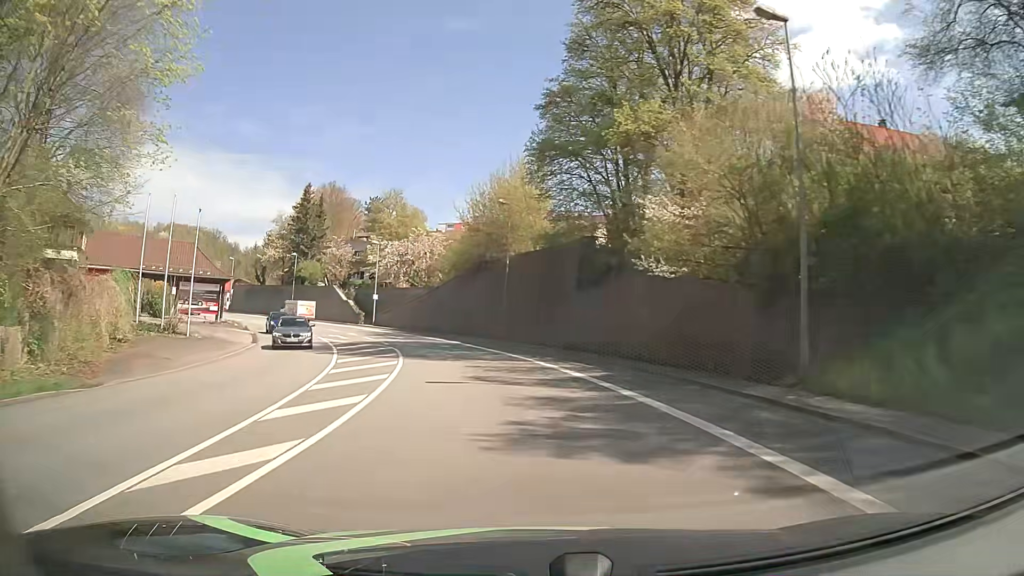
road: primary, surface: asphalt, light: Day
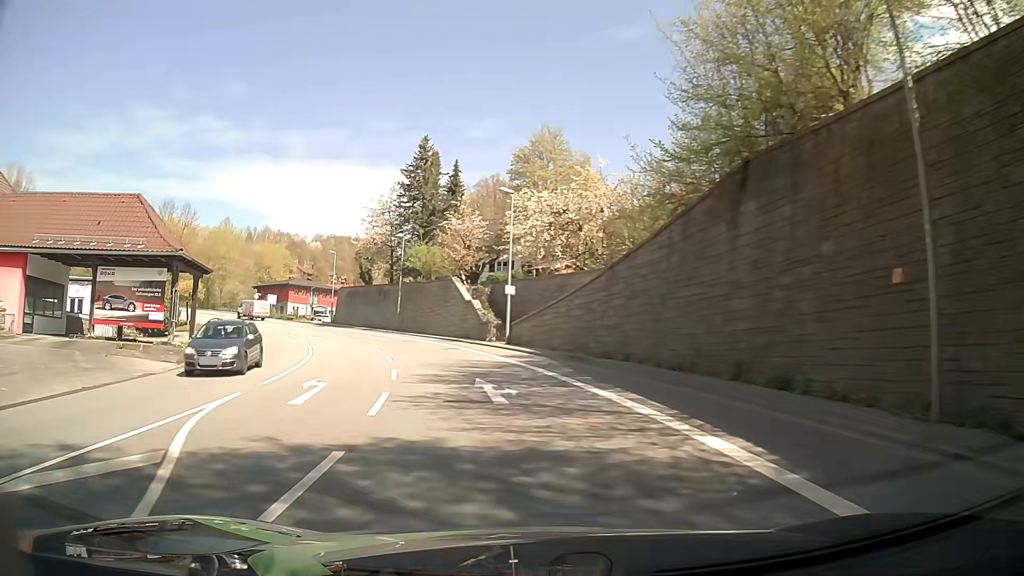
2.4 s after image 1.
(-4.2, +30.6) m; -16°
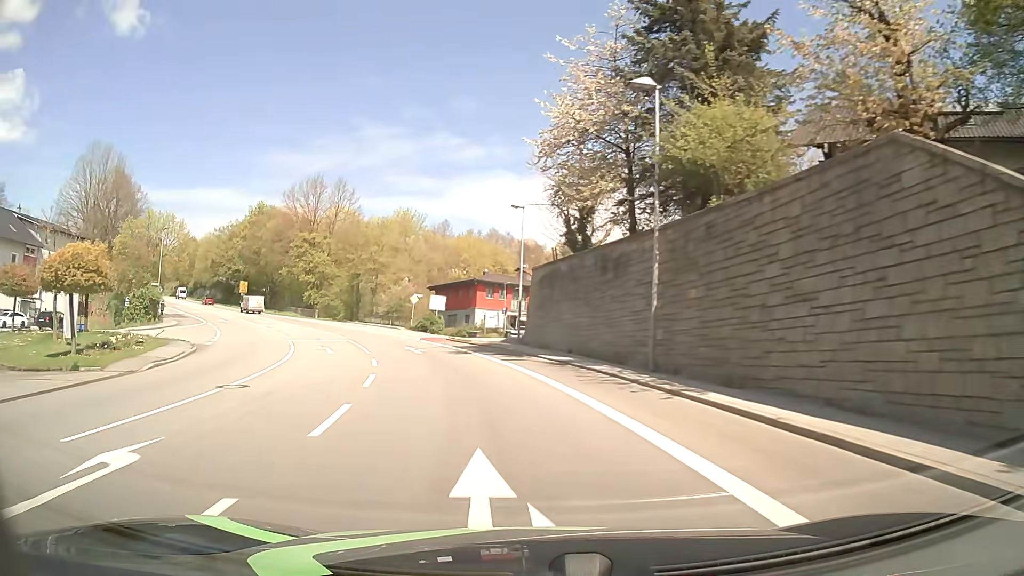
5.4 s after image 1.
(-7.2, +37.8) m; -22°
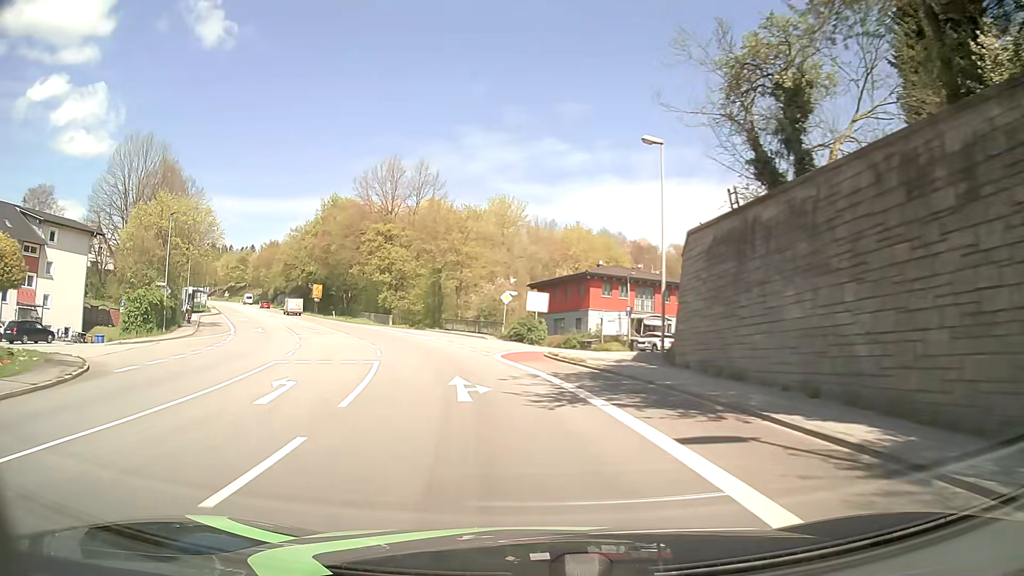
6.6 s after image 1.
(-1.2, +15.4) m; -9°
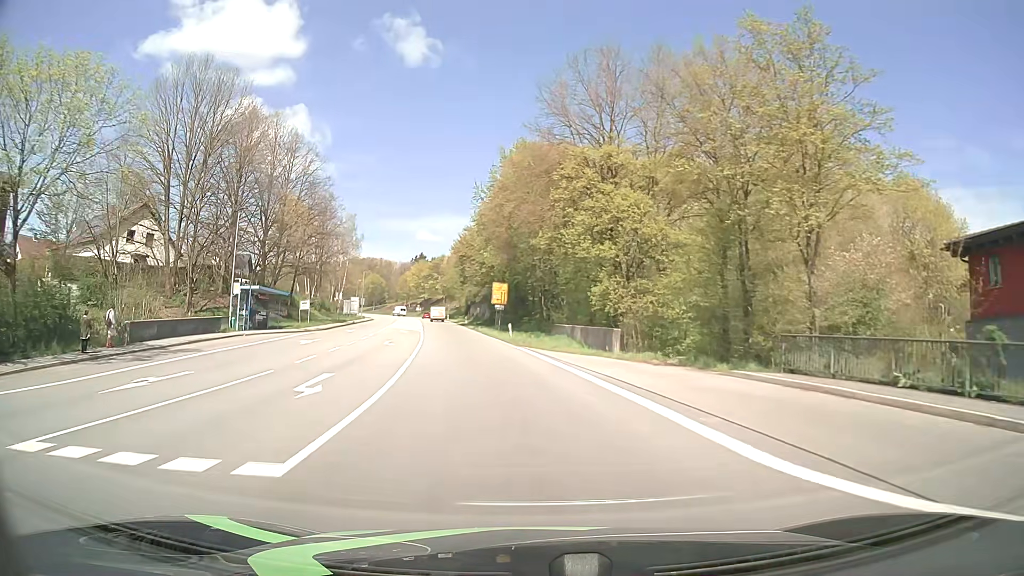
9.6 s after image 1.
(-7.4, +37.8) m; -20°
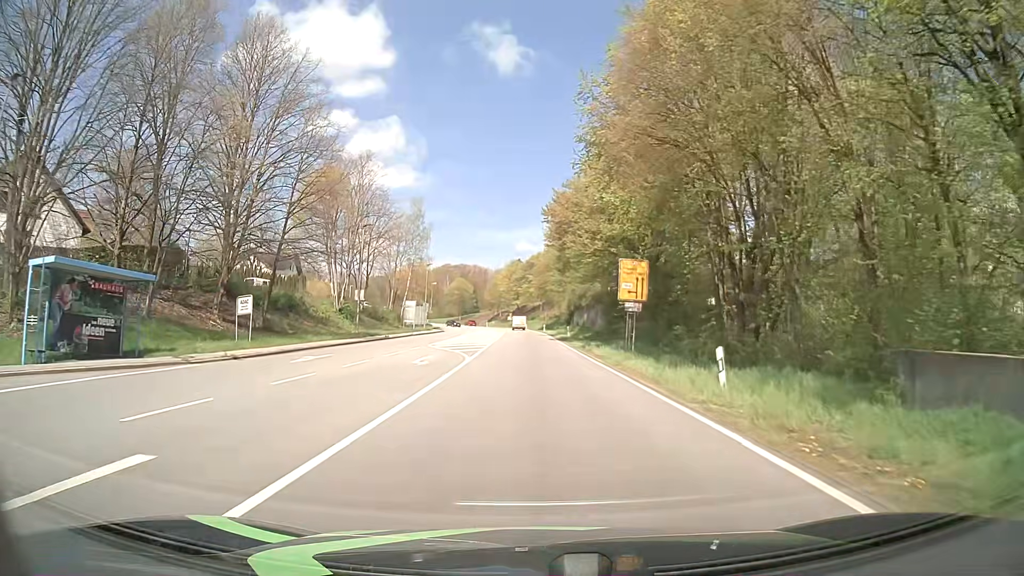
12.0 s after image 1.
(-2.9, +30.7) m; -9°
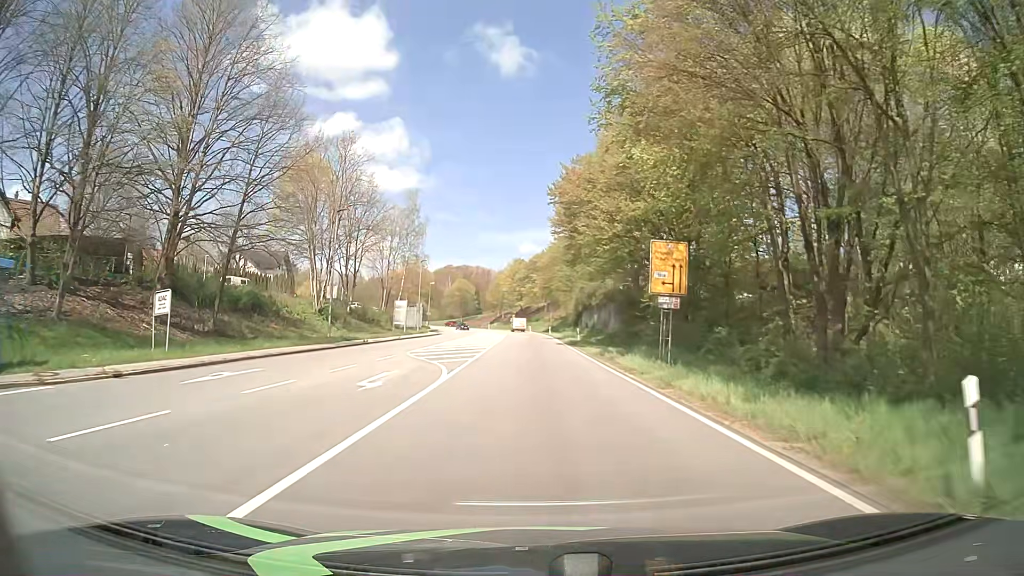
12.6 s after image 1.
(0.0, +7.8) m; 0°
